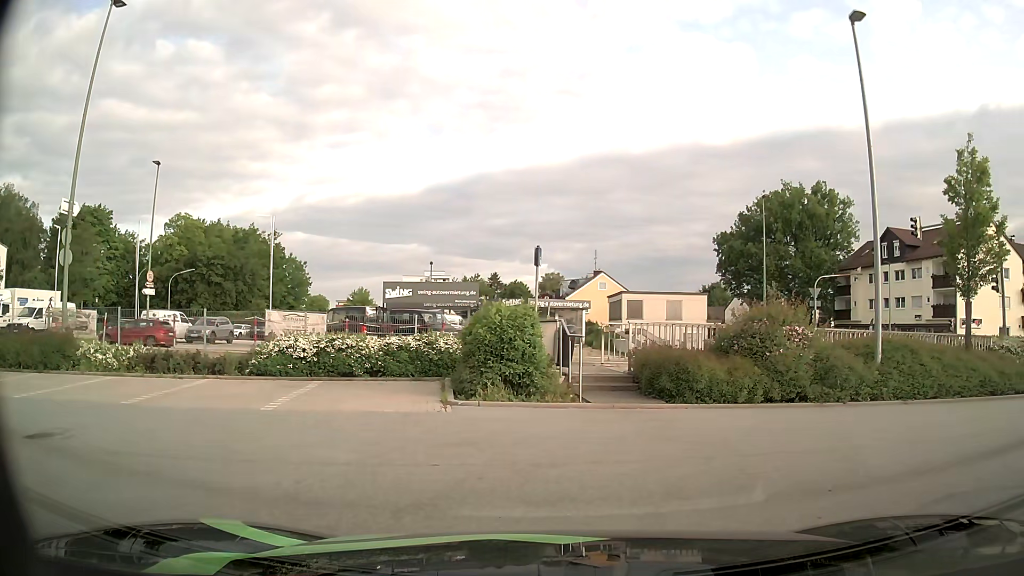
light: Day
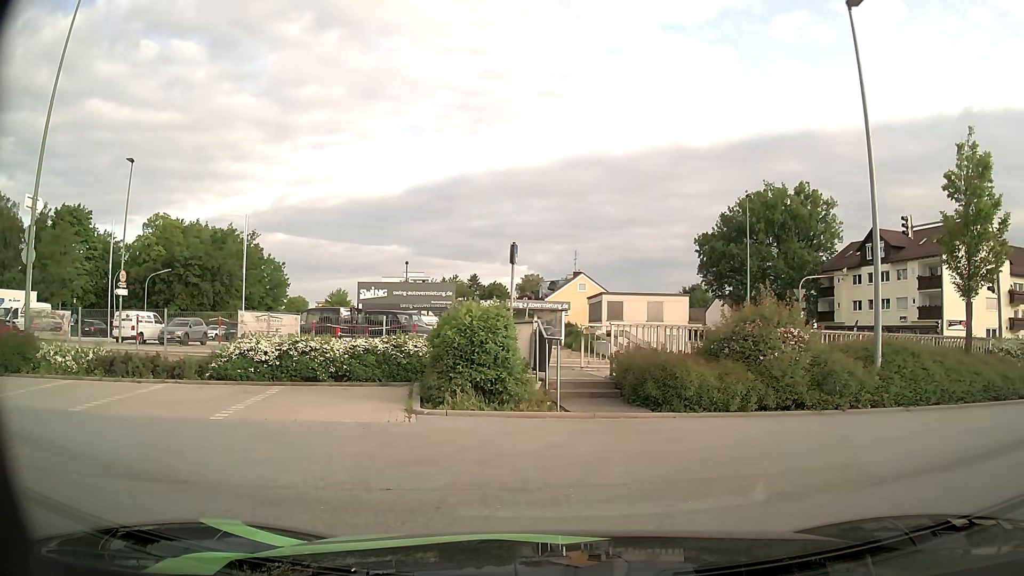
(0.0, +0.9) m; +2°
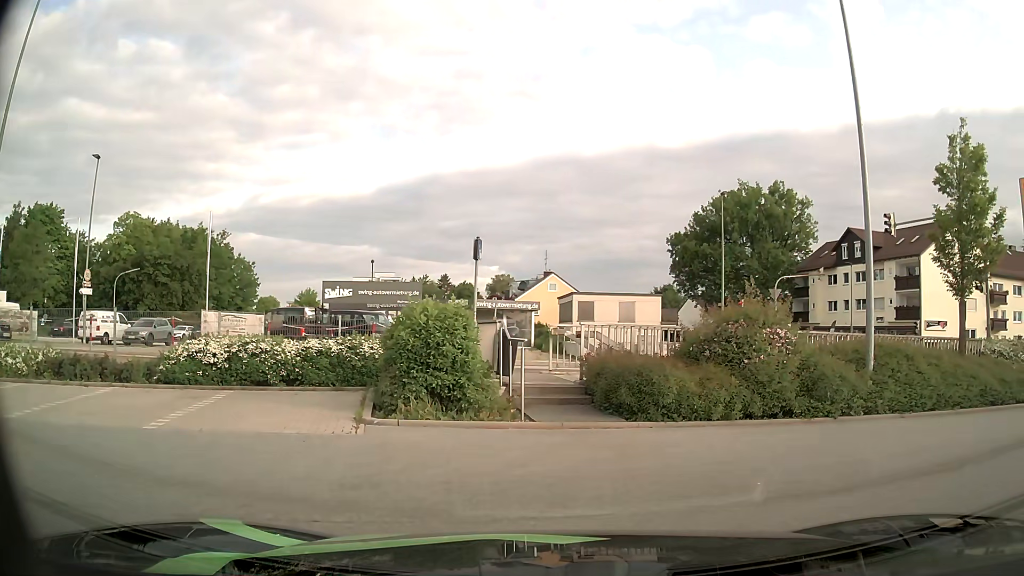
(0.0, +0.9) m; +2°
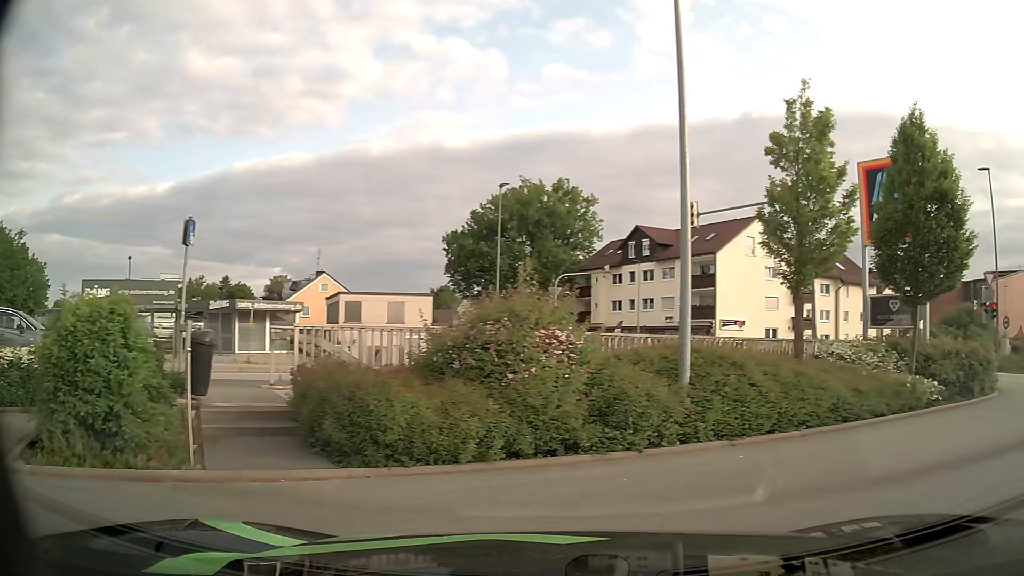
(+0.3, +2.9) m; +19°
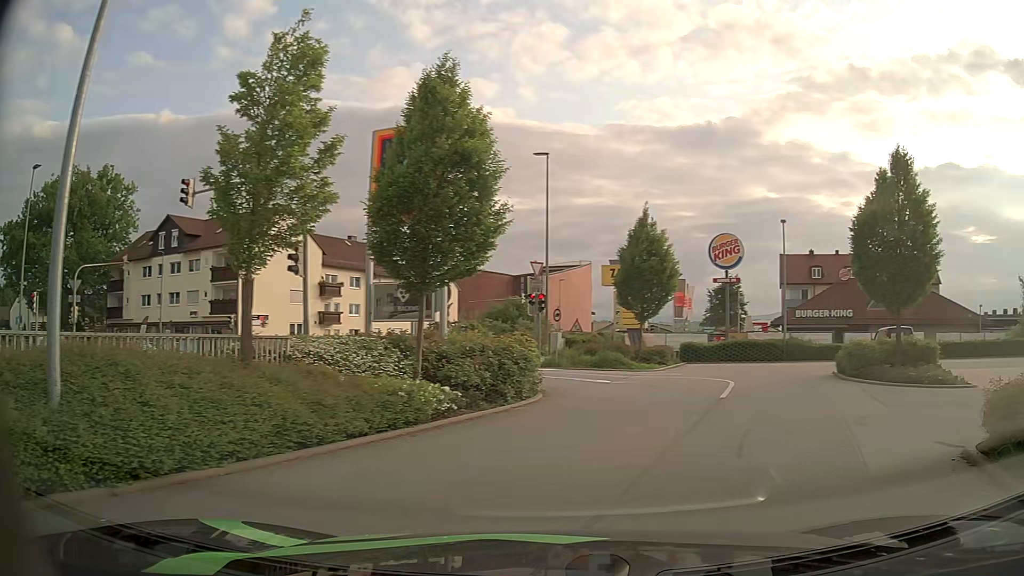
(+1.0, +2.9) m; +38°
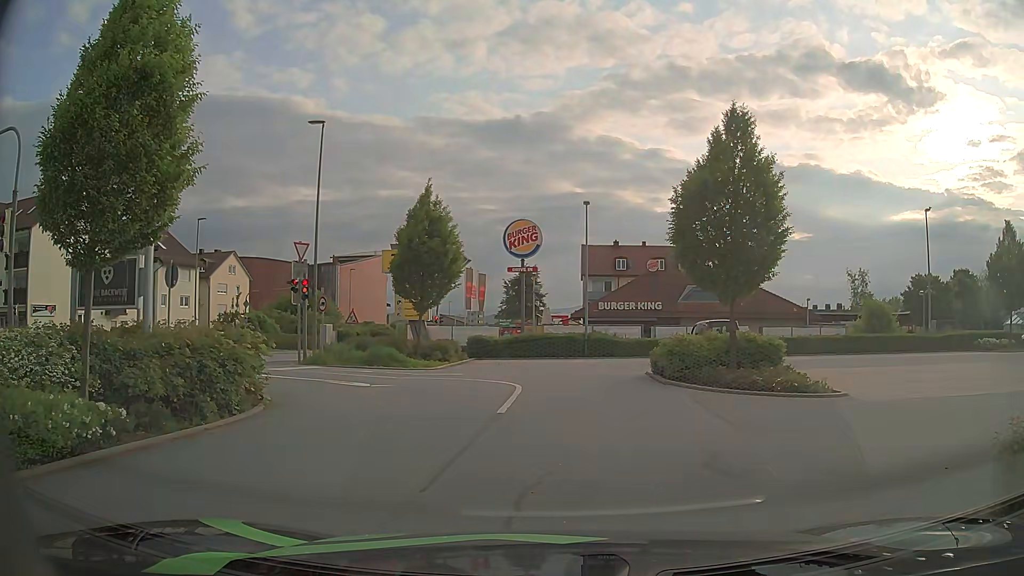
(+0.9, +4.0) m; +18°
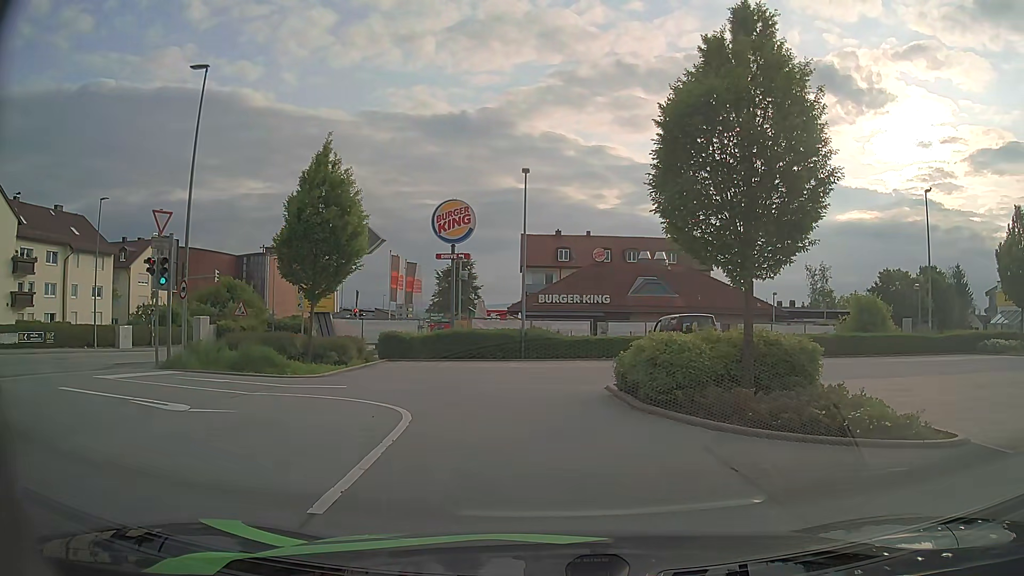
(+0.3, +6.3) m; +6°
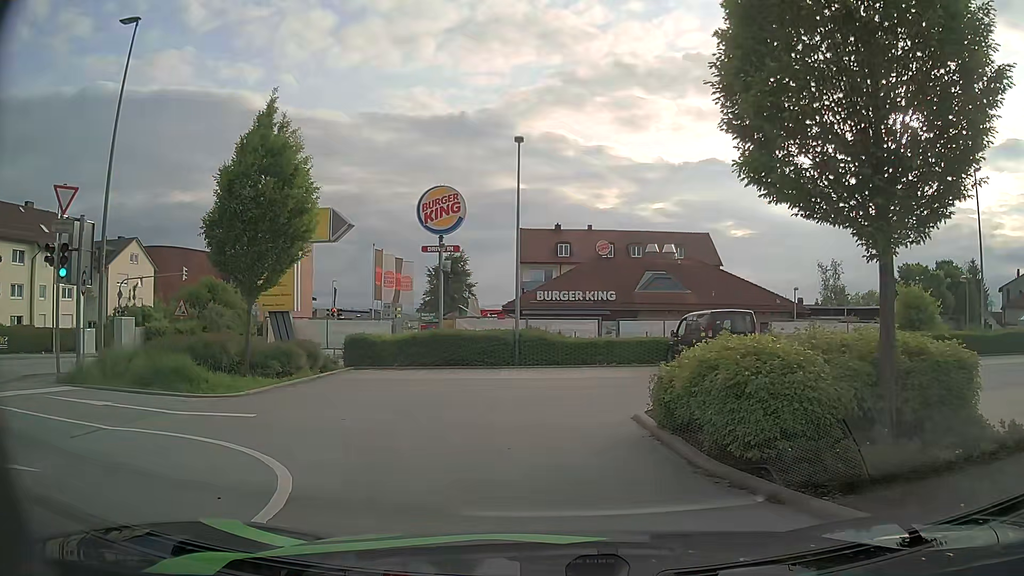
(-0.1, +4.9) m; +1°
